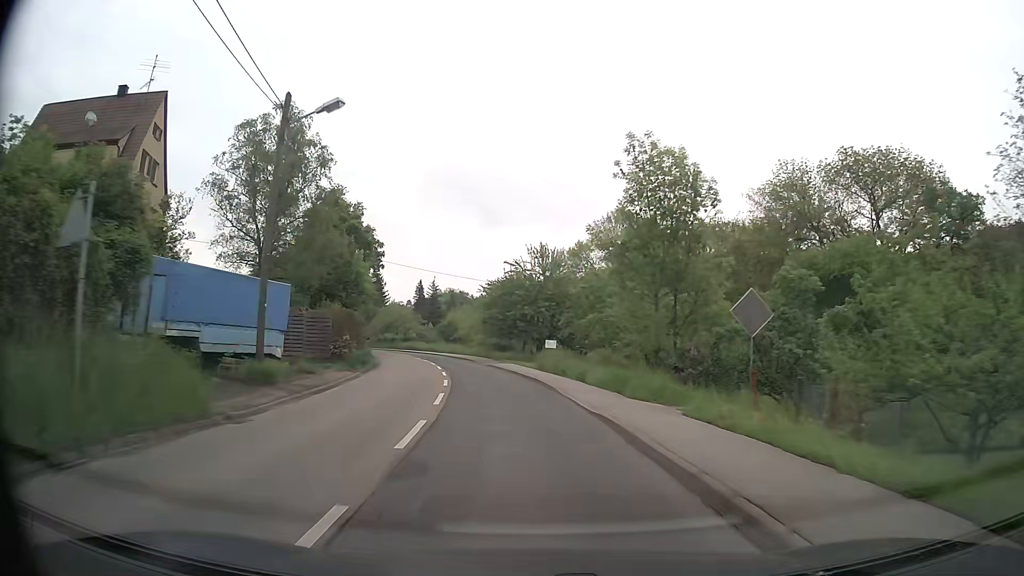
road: secondary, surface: asphalt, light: Day
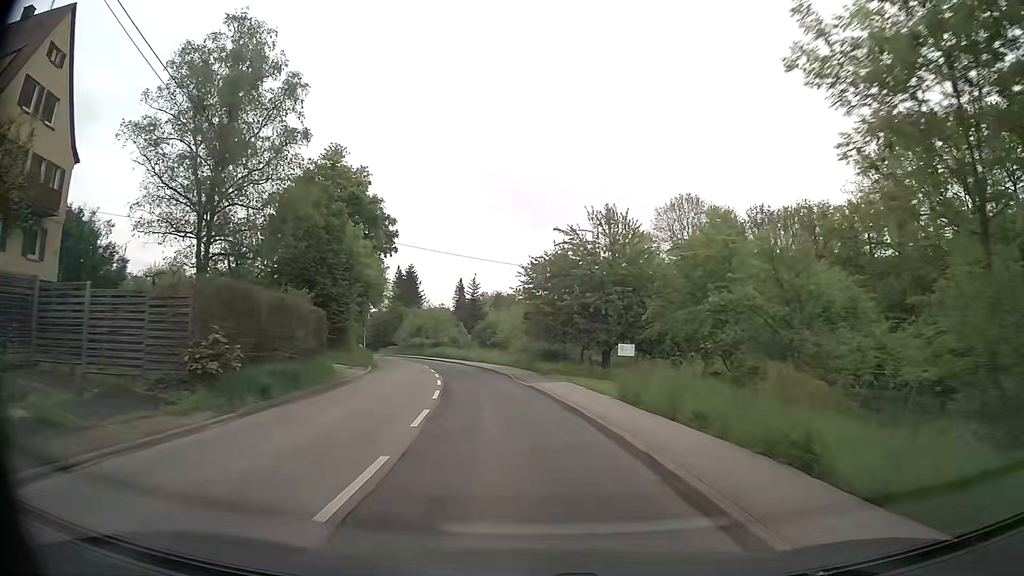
(-0.6, +15.7) m; -4°
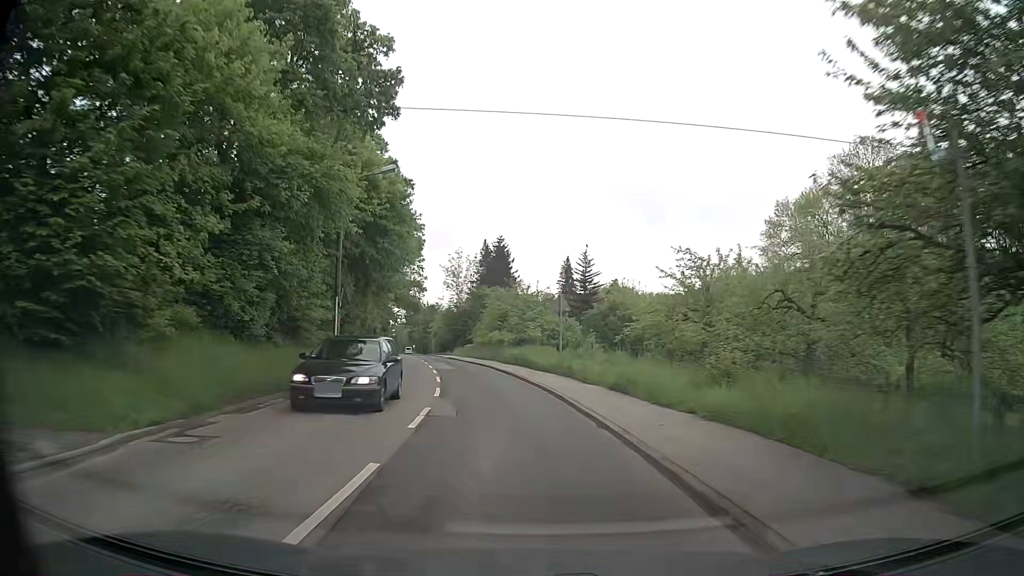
(-2.7, +31.2) m; -10°
(0, +10) (-1, +20) (-3, +30) (-4, +40) (-6, +50) (-8, +59) (-10, +69) (-12, +79) (-14, +89) (-16, +98) m
